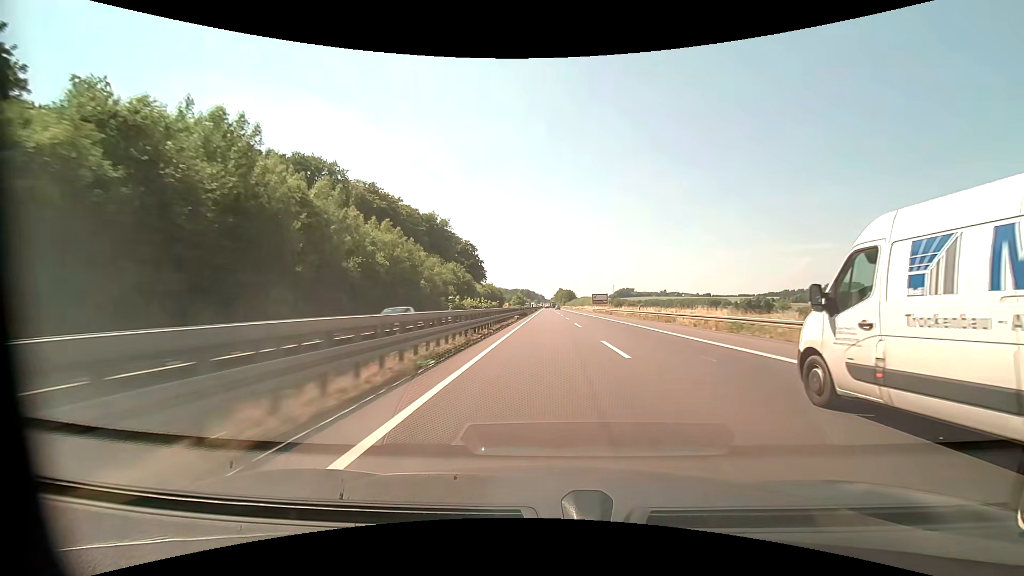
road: motorway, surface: asphalt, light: Day
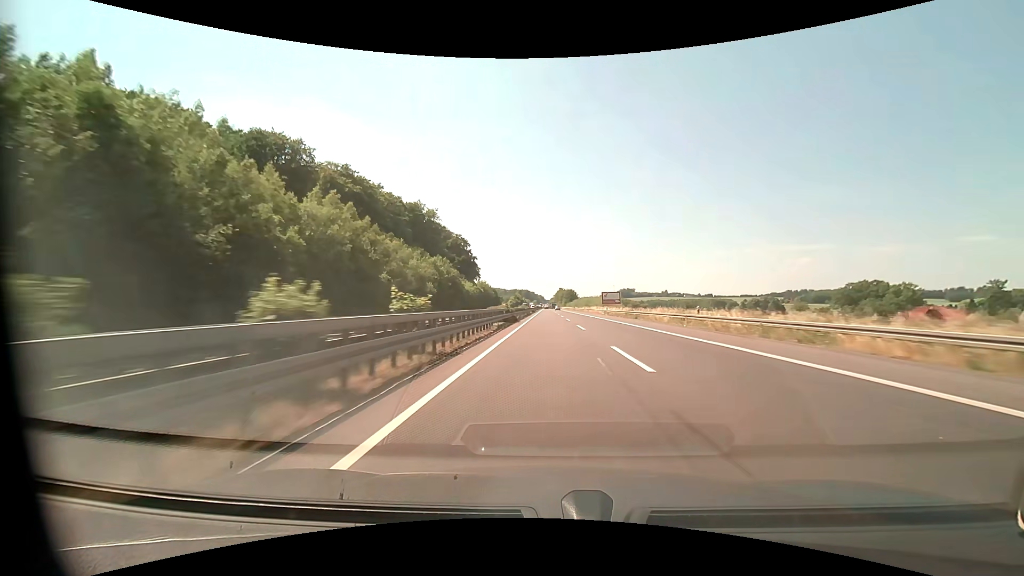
(0.0, +20.7) m; 0°
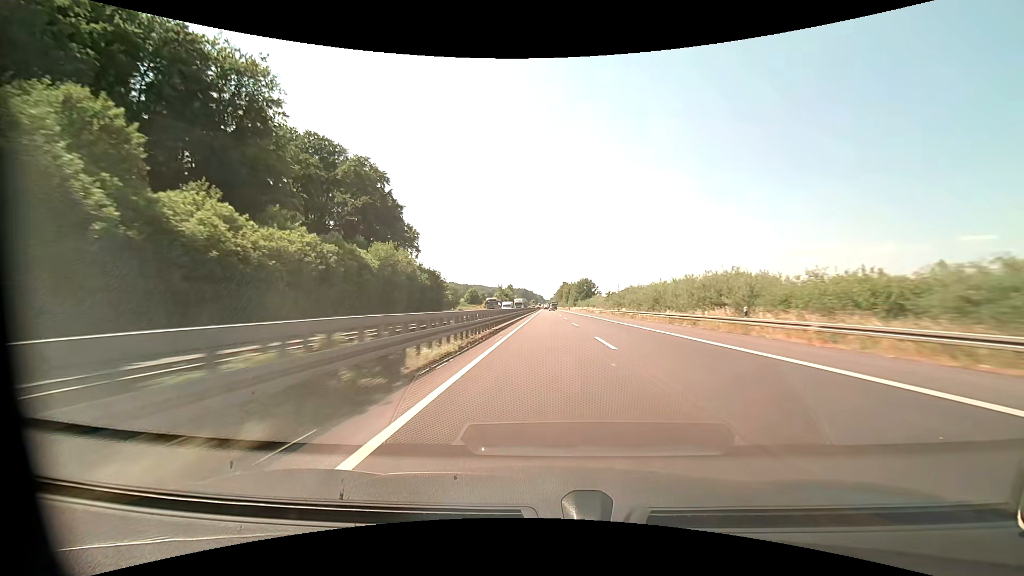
(0.0, +103.7) m; 0°
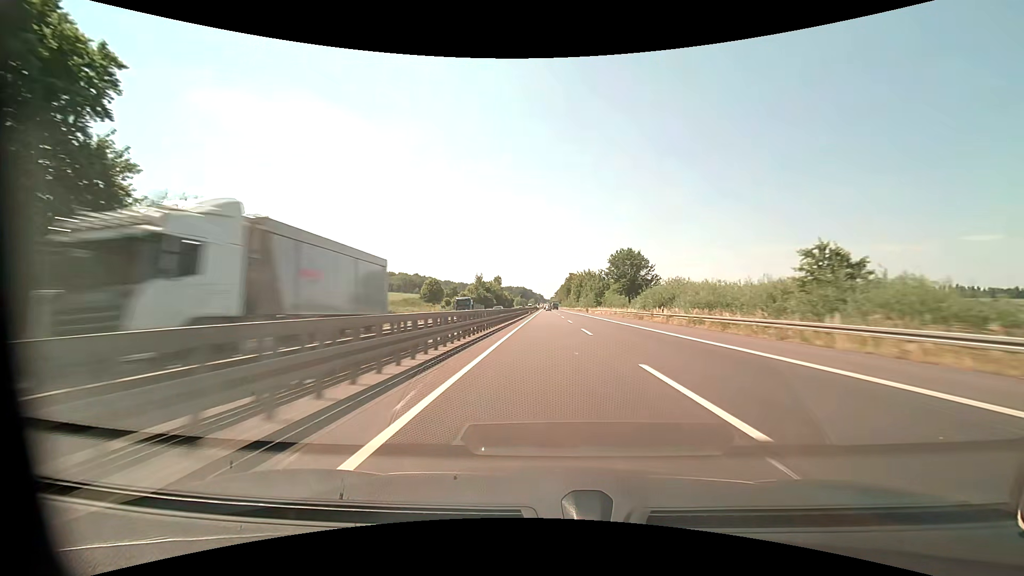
(-0.1, +83.0) m; 0°
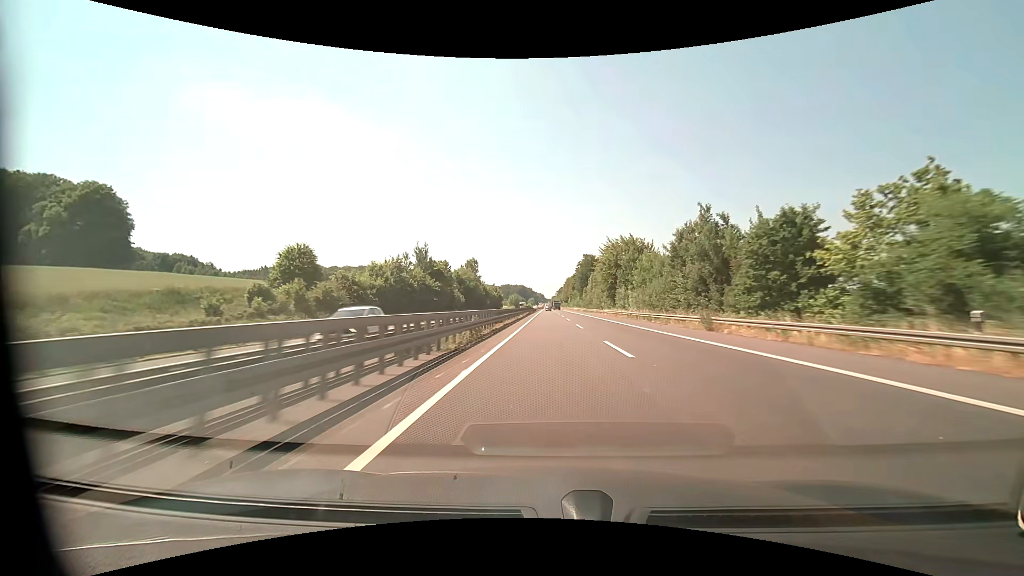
(0.0, +83.0) m; 0°
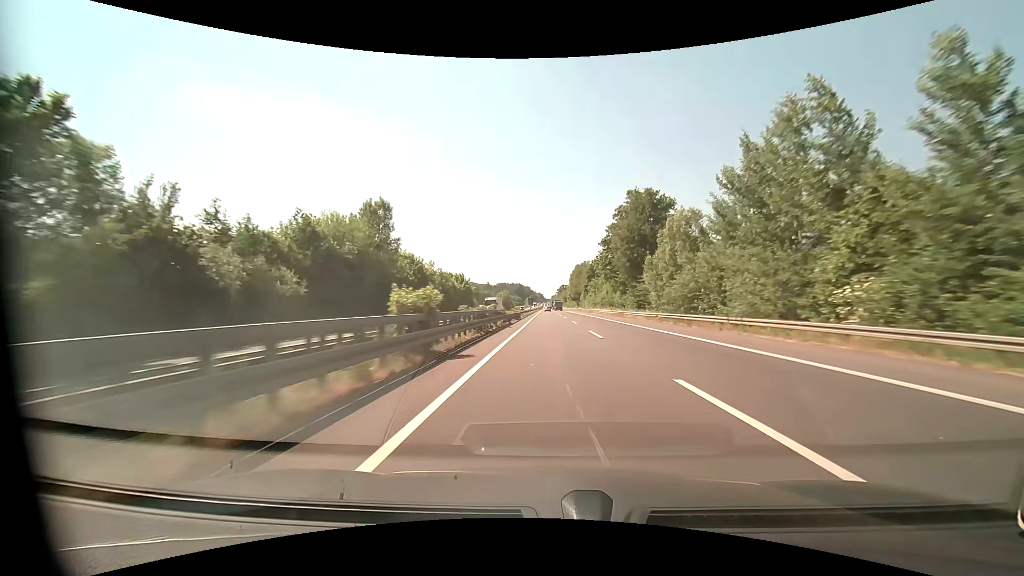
(+0.1, +82.9) m; 0°
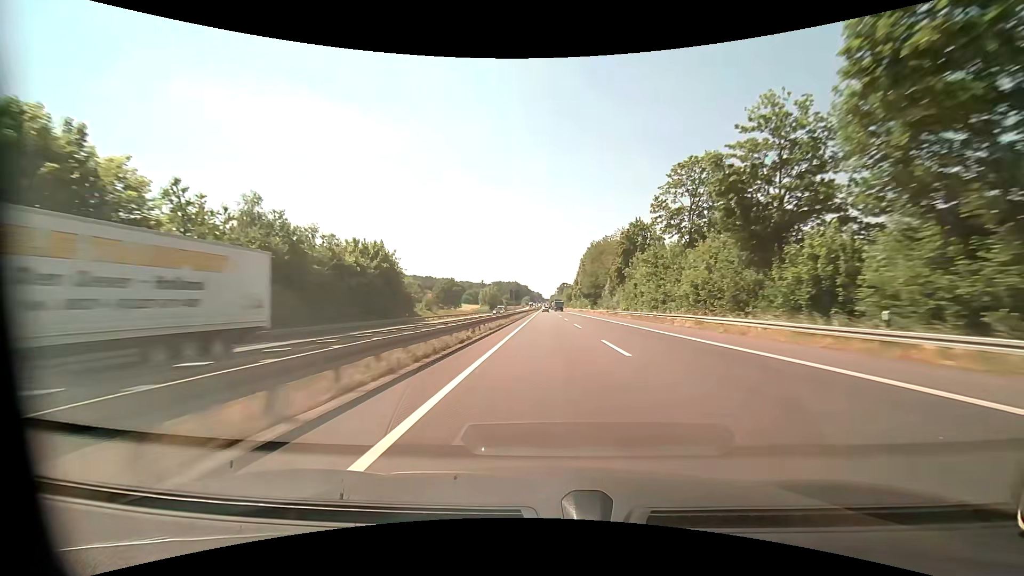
(0.0, +62.2) m; 0°
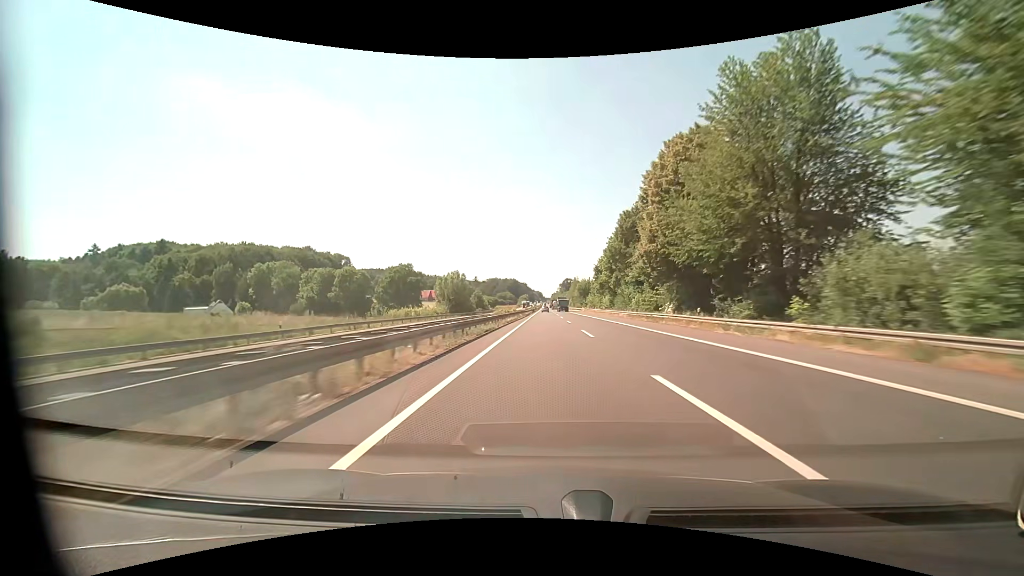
(-0.3, +82.8) m; 0°
(0, +10) (0, +20) (0, +30) (0, +40) (0, +50) (0, +60) (0, +70) (0, +80) (0, +90) (0, +100) m
